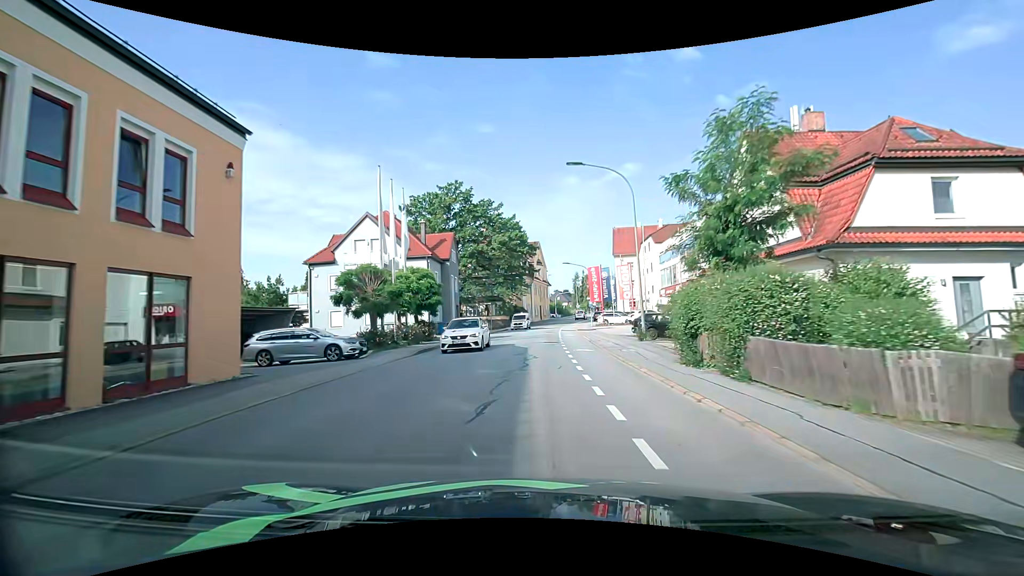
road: tertiary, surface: asphalt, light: Day
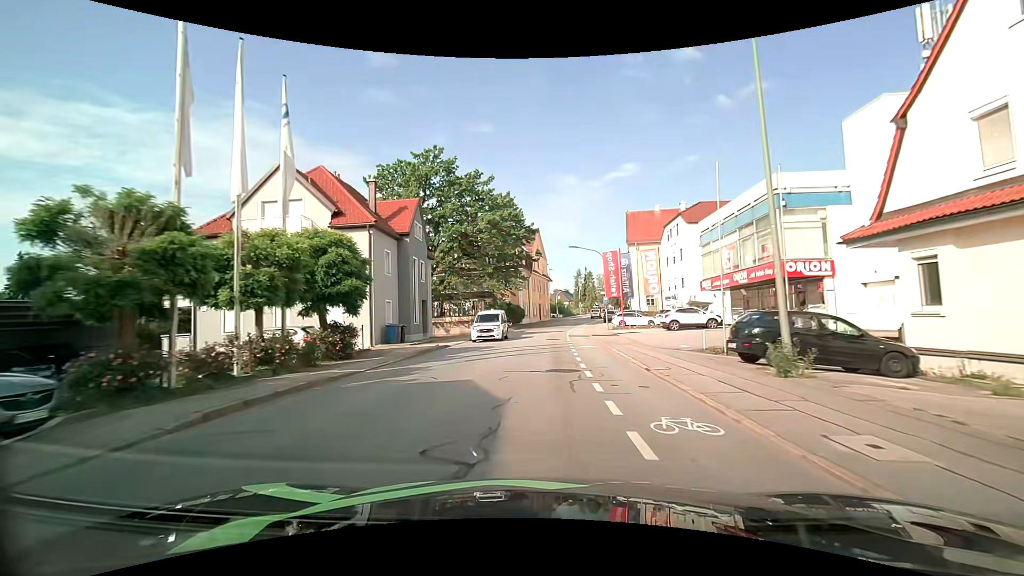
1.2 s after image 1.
(0.0, +13.8) m; 0°
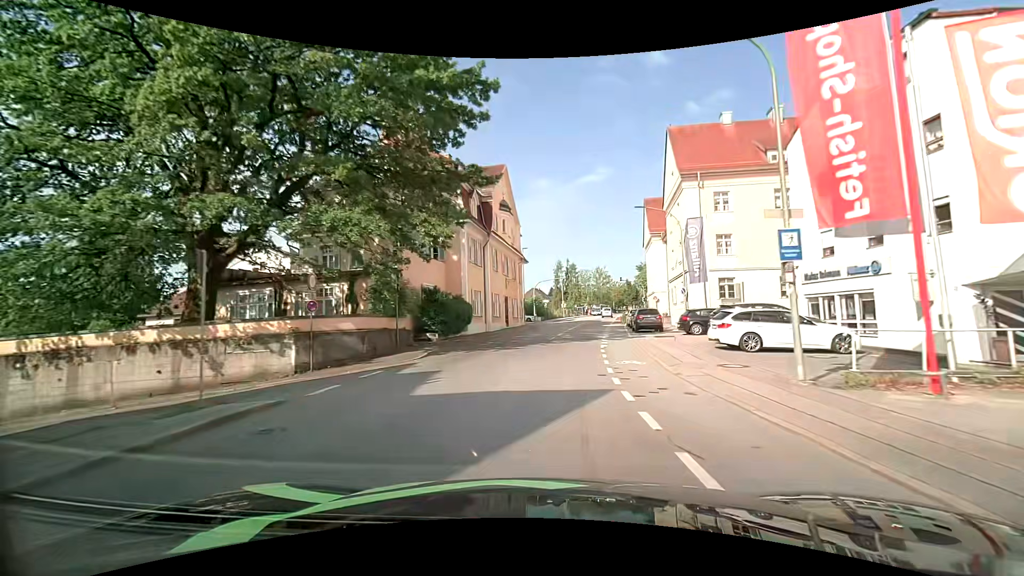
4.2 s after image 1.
(+0.6, +35.4) m; +3°
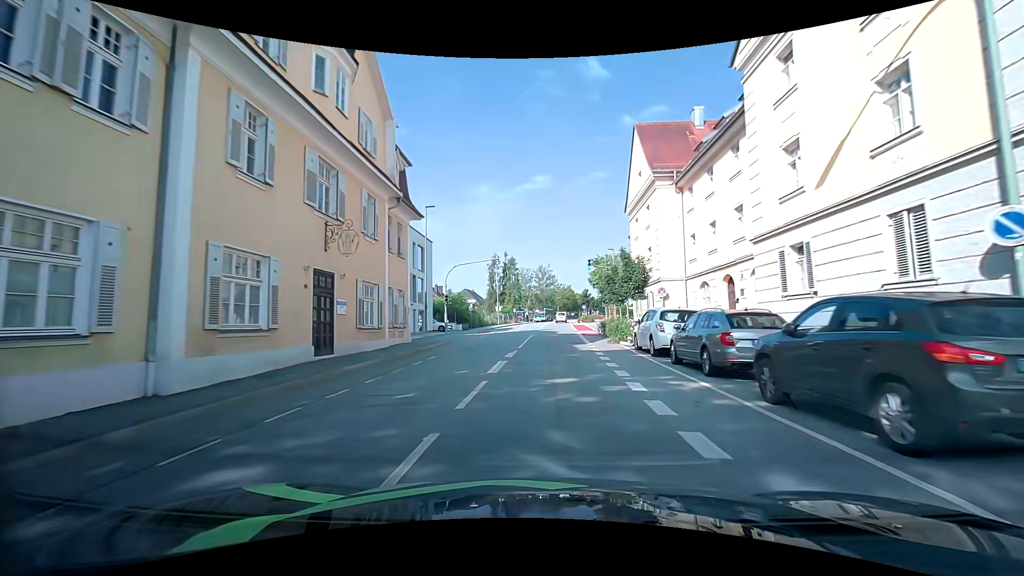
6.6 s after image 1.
(+1.8, +28.3) m; +7°
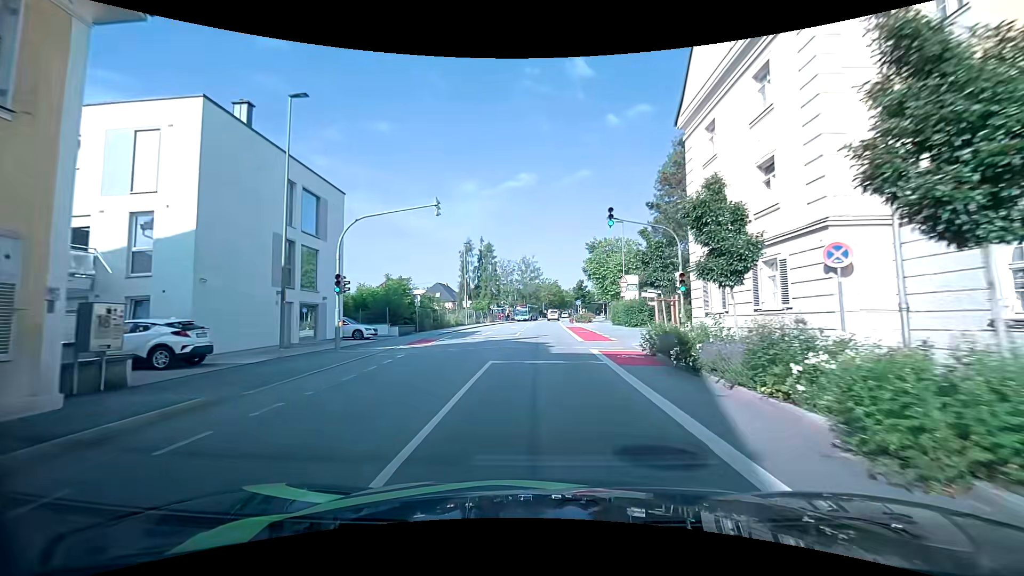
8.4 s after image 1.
(+0.1, +19.4) m; +2°
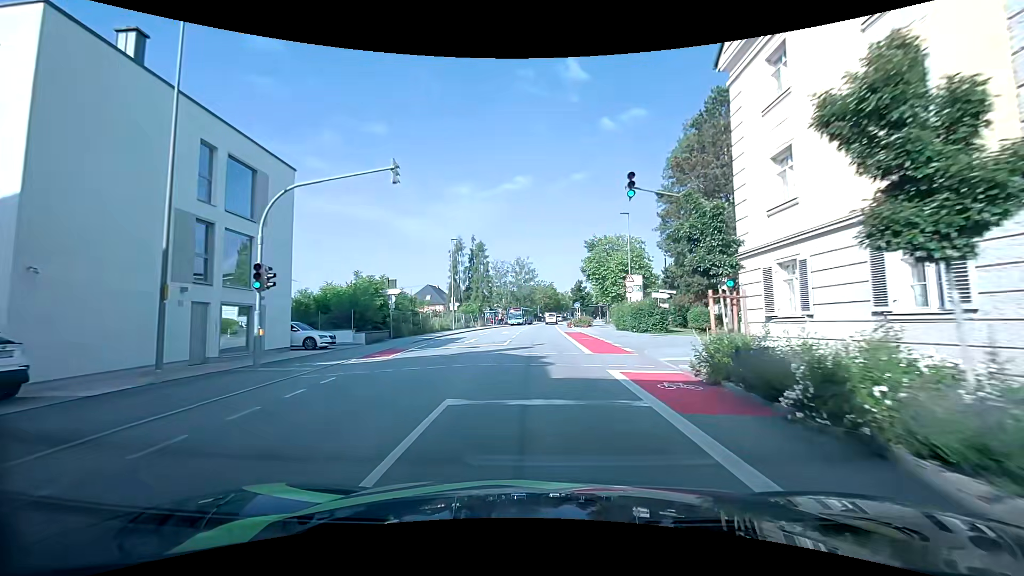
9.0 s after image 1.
(0.0, +5.9) m; 0°
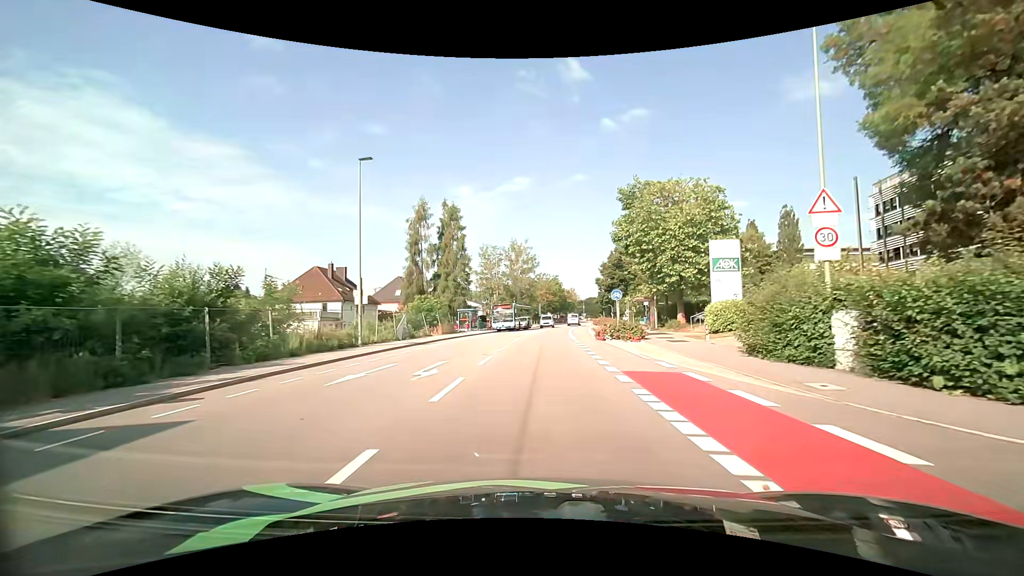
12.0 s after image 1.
(0.0, +29.4) m; -1°
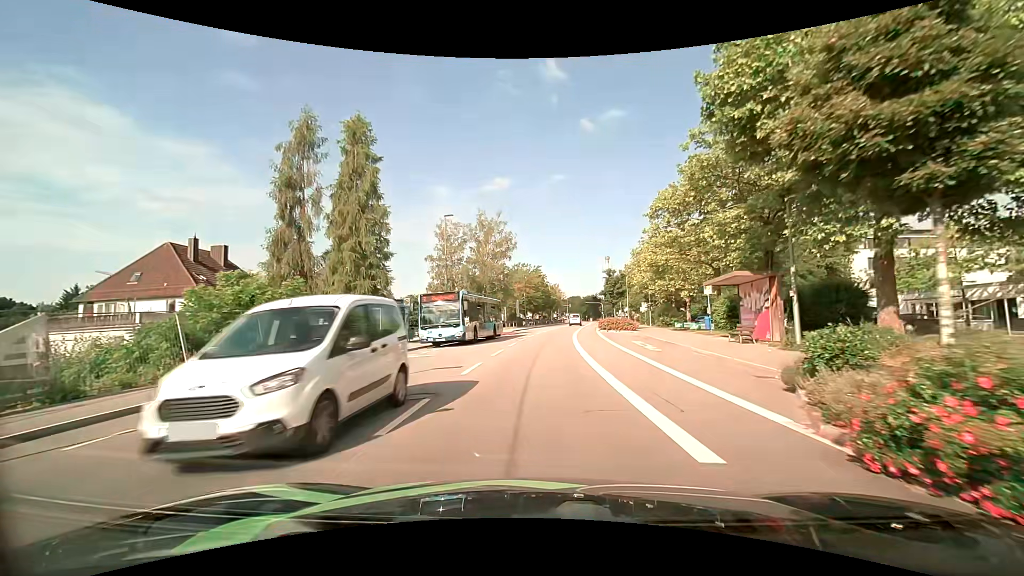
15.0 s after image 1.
(+0.4, +26.0) m; +2°
(0, +10) (0, +20) (+1, +30) (+1, +40) (+2, +50) (+3, +60) (+4, +70) (+6, +80) (+7, +90) (+8, +100) m
